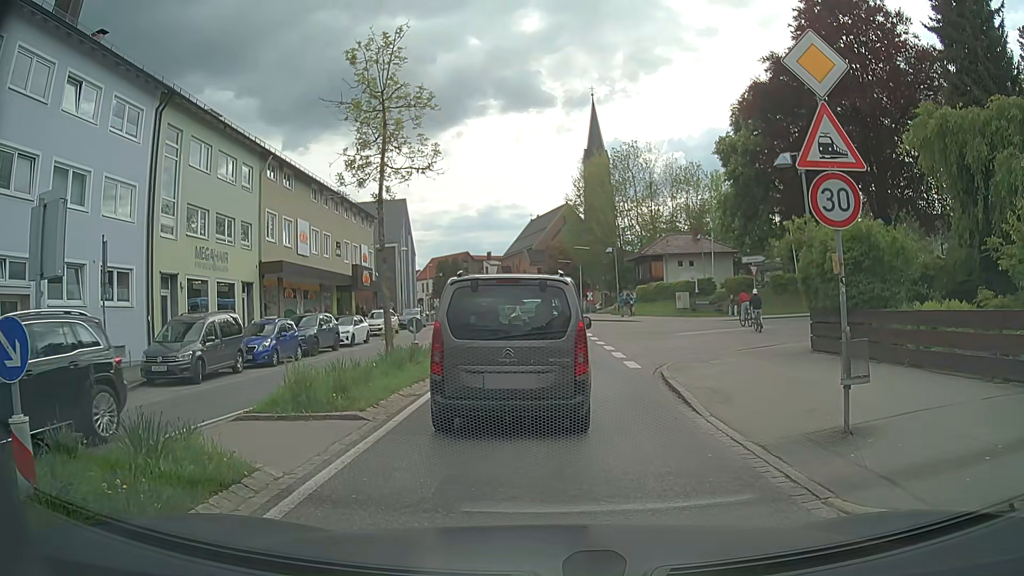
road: secondary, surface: asphalt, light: Day
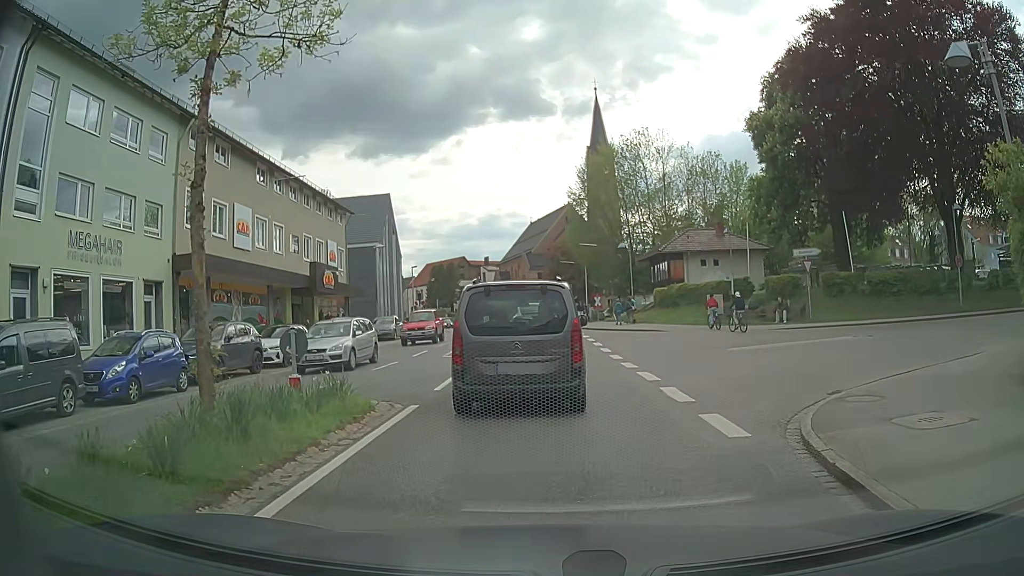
(-0.3, +8.7) m; -1°
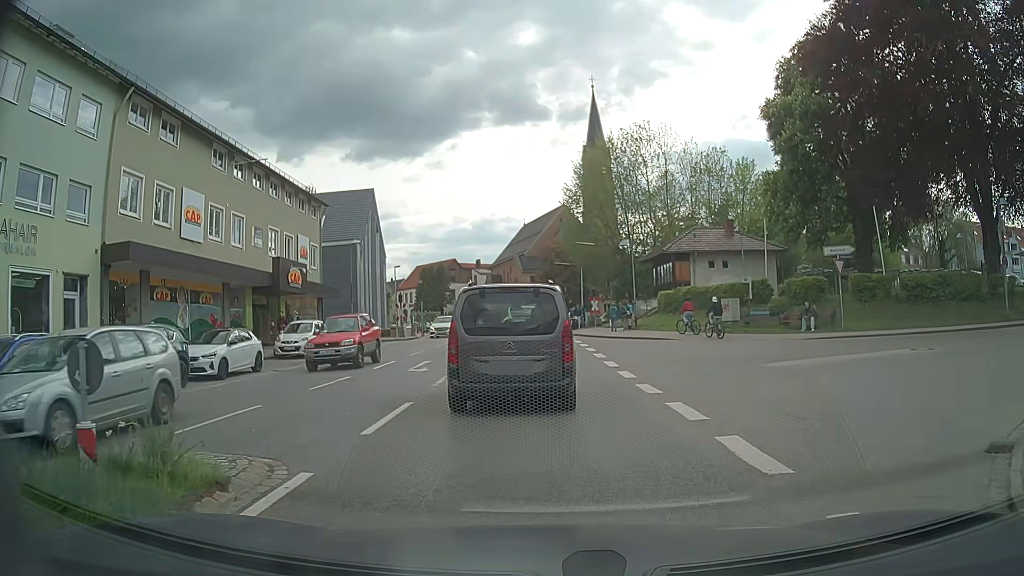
(-0.1, +4.5) m; 0°
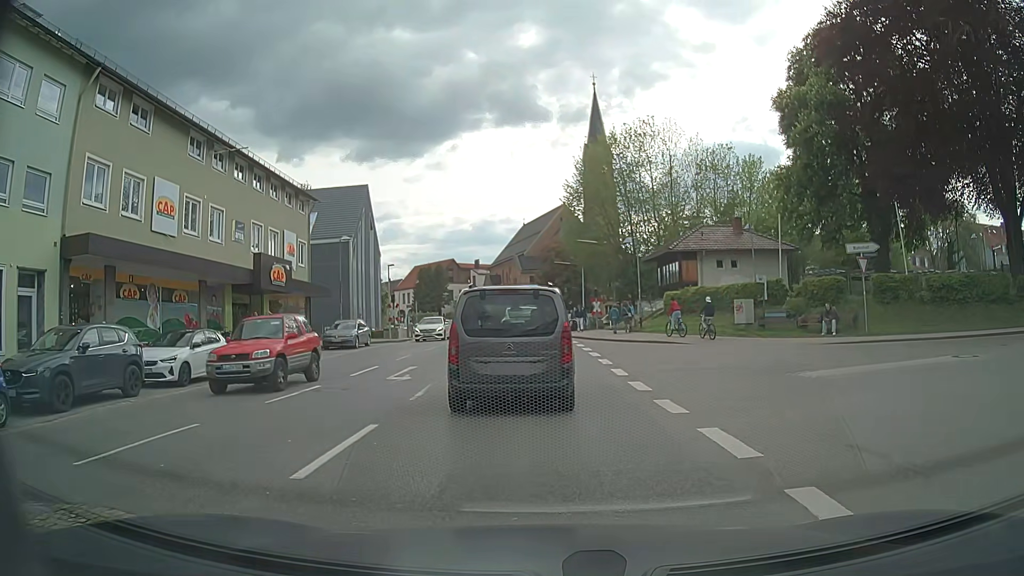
(0.0, +2.3) m; -1°
